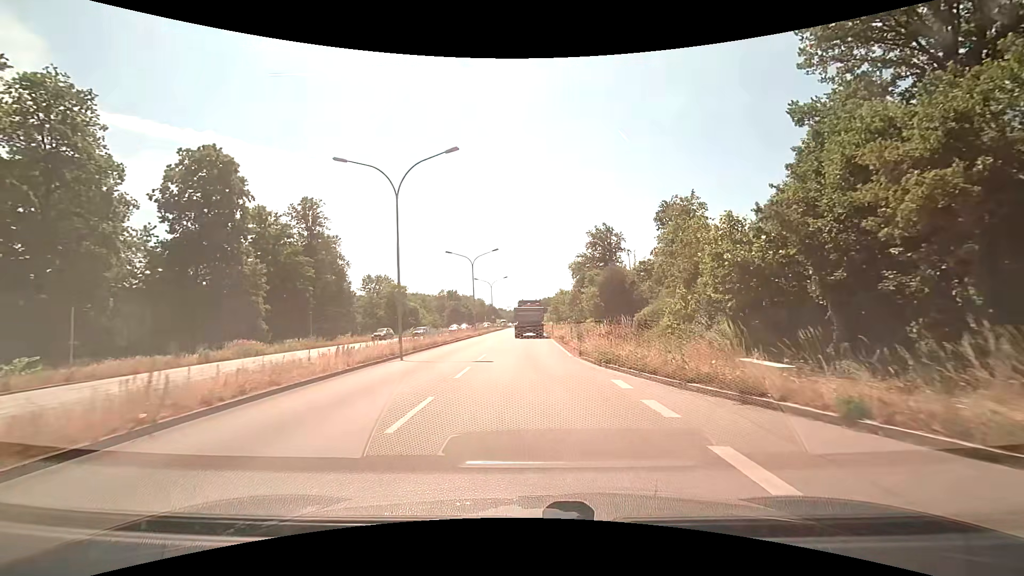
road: primary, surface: asphalt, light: Day
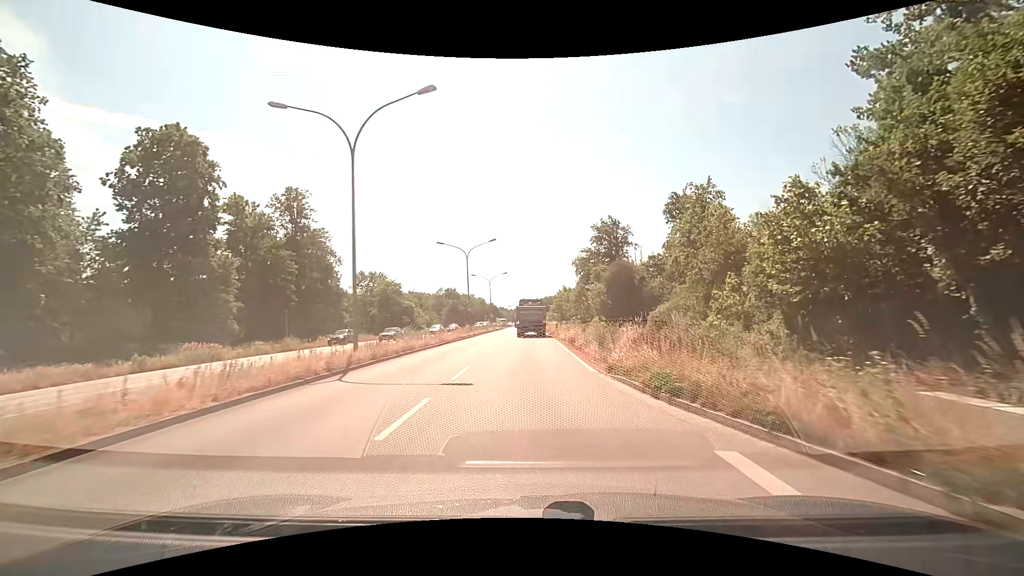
(0.0, +6.4) m; 0°
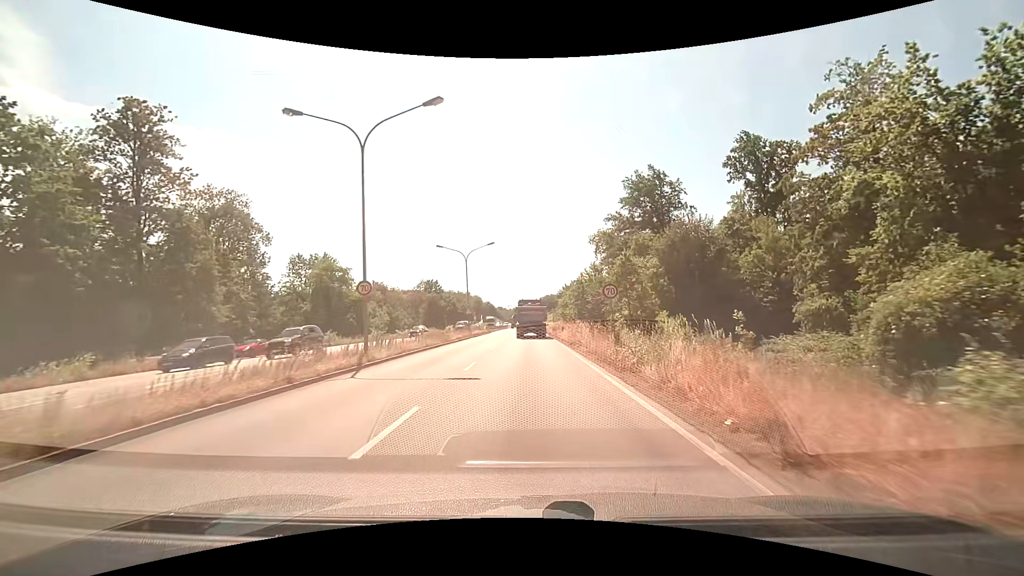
(-0.1, +34.1) m; 0°
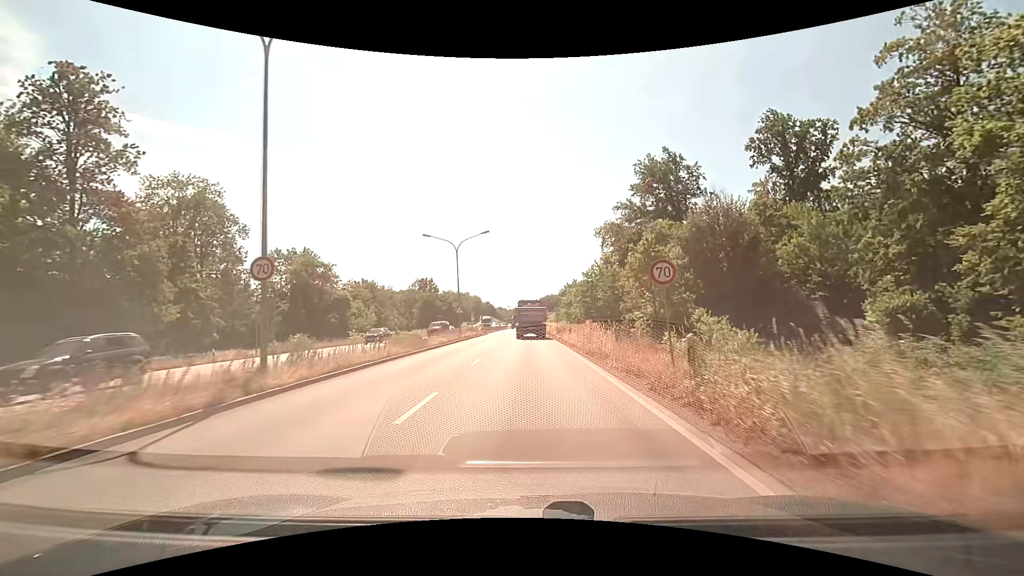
(0.0, +7.3) m; 0°
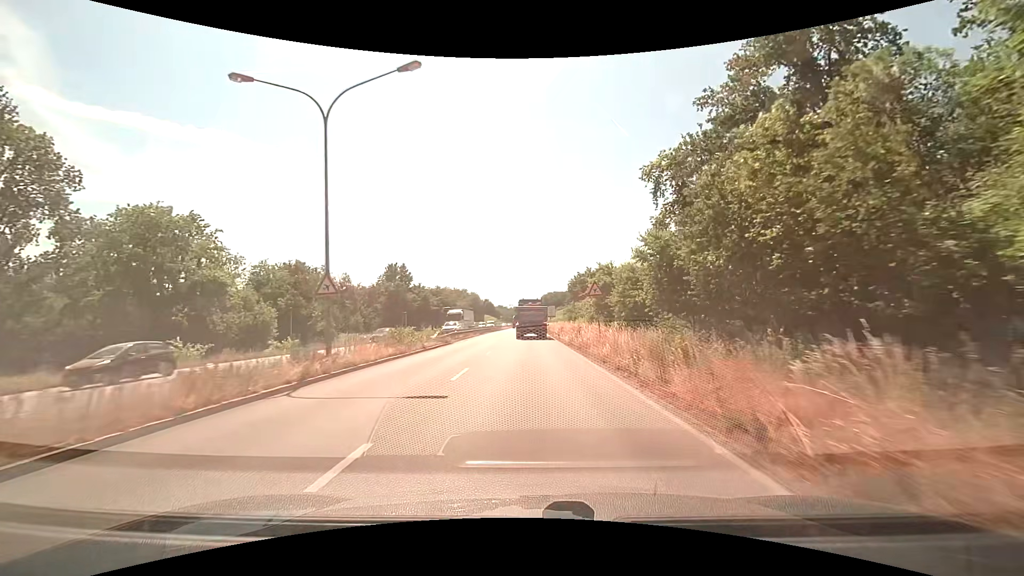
(-0.2, +31.4) m; 0°
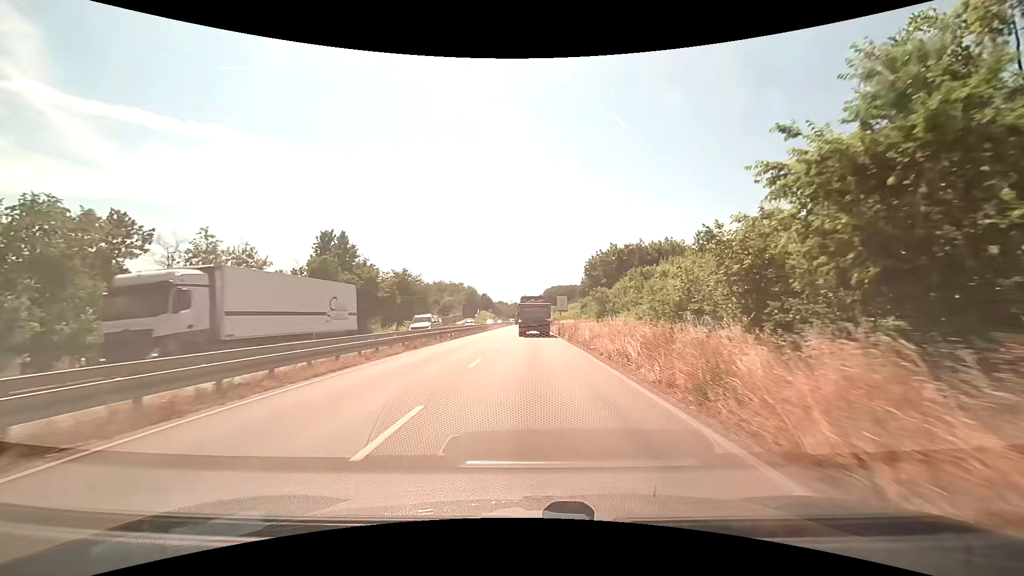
(-0.1, +34.1) m; -1°
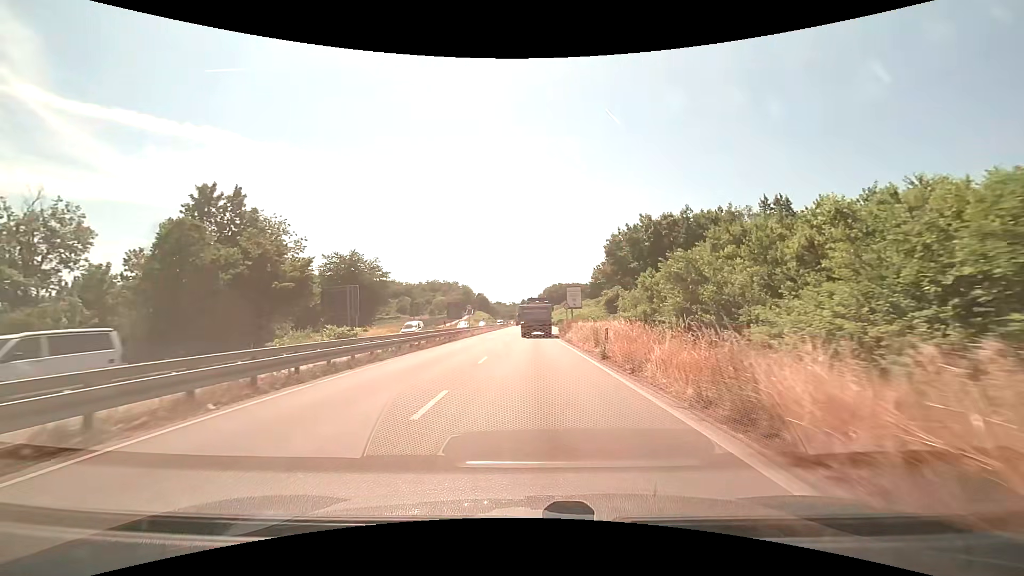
(+0.1, +25.0) m; +1°
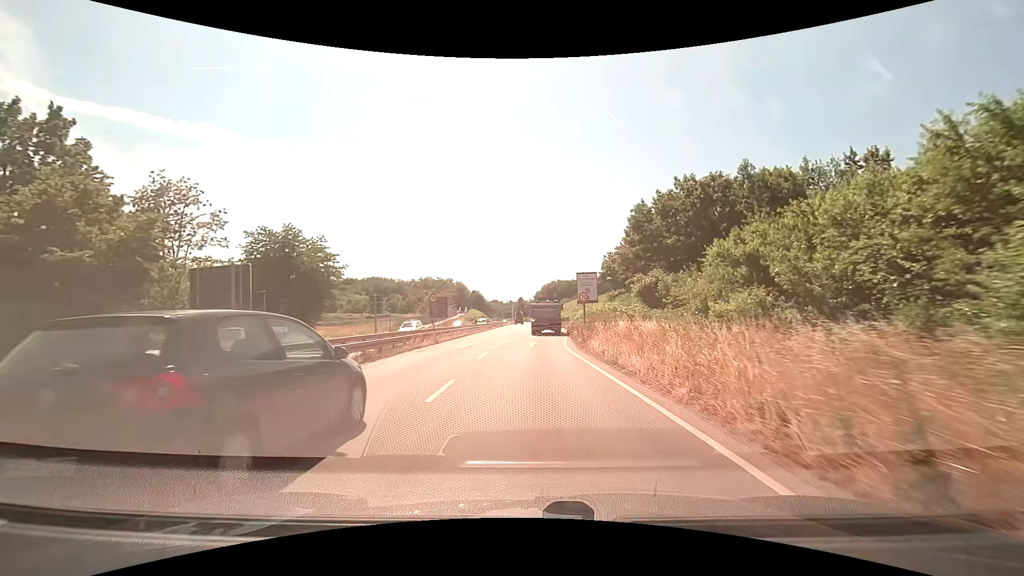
(0.0, +16.7) m; 0°
(0, +10) (0, +20) (+1, +30) (+1, +40) (+2, +50) (+3, +60) (+3, +70) (+4, +80) (+4, +90) (+4, +100) m
